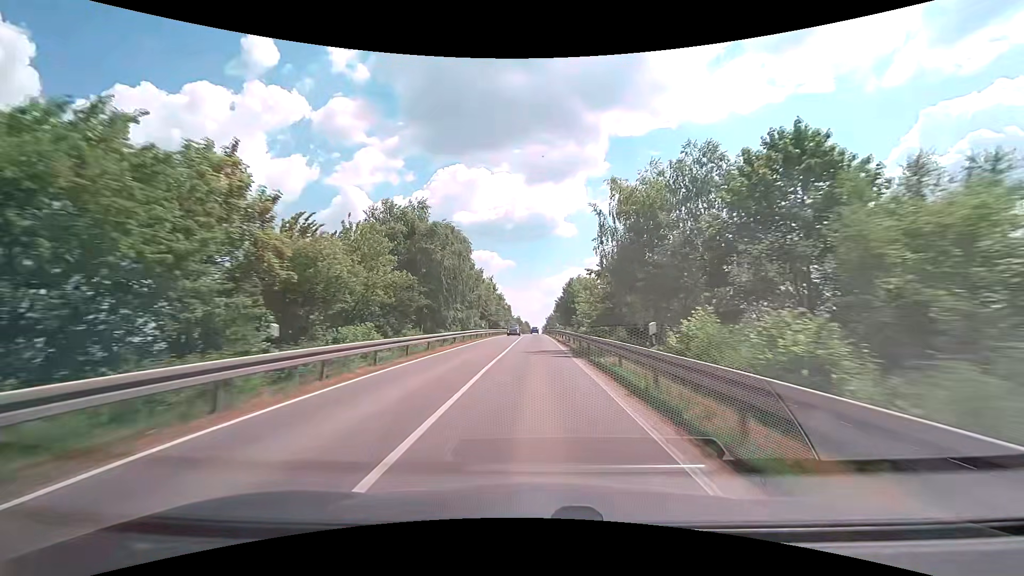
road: secondary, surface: asphalt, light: Day
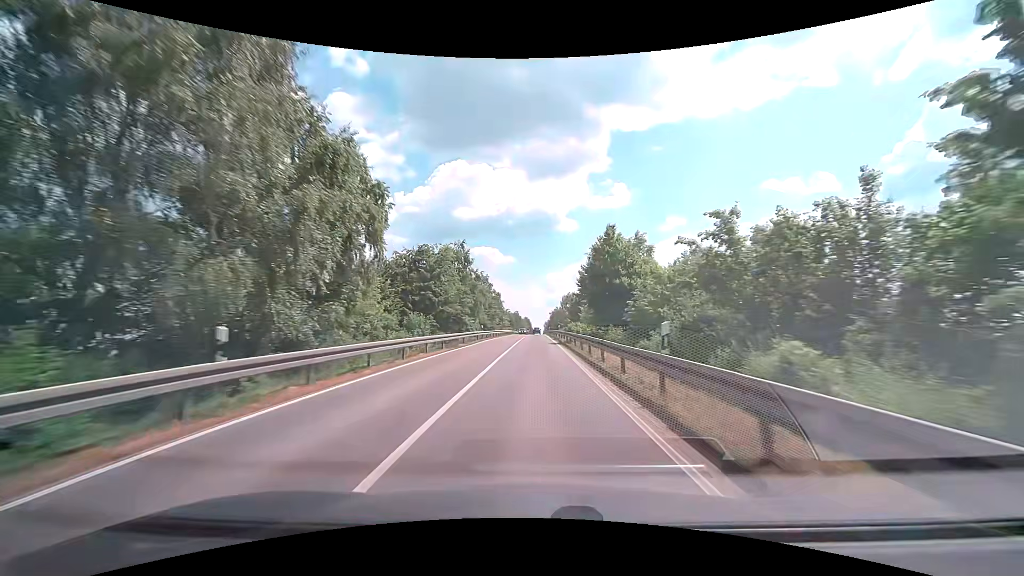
(+0.1, +40.8) m; 0°
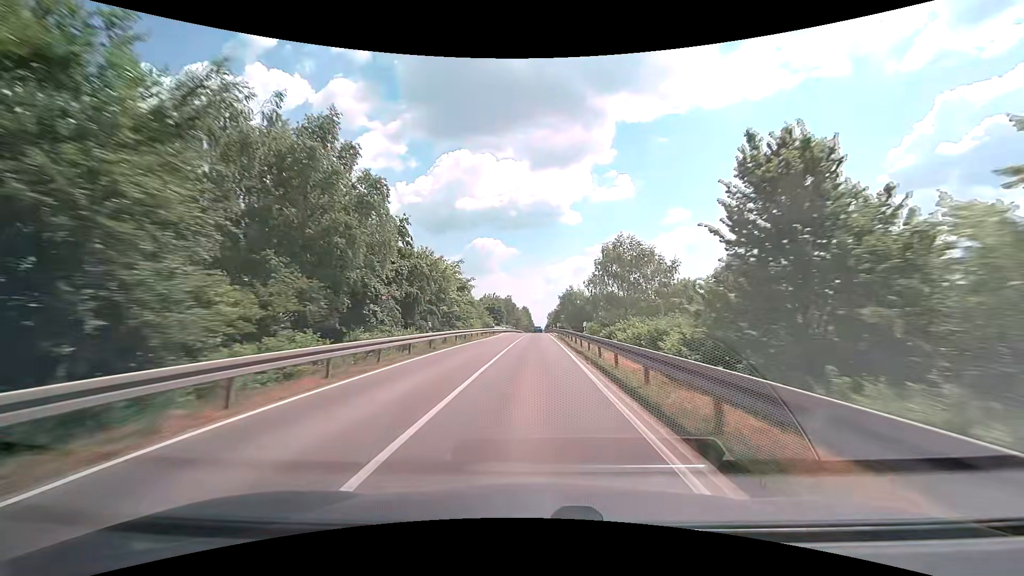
(+0.5, +67.0) m; 0°
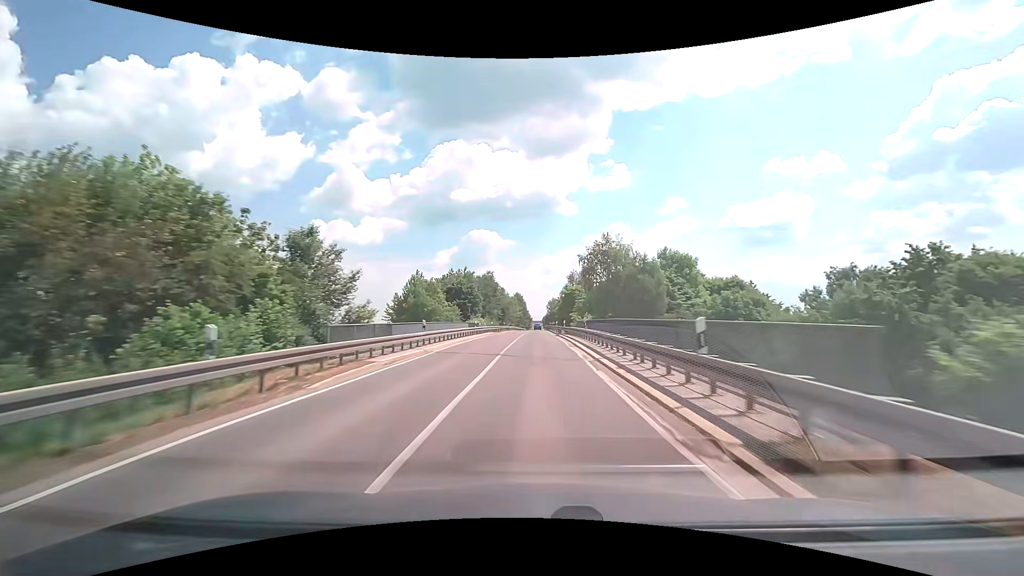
(+0.2, +52.9) m; +1°
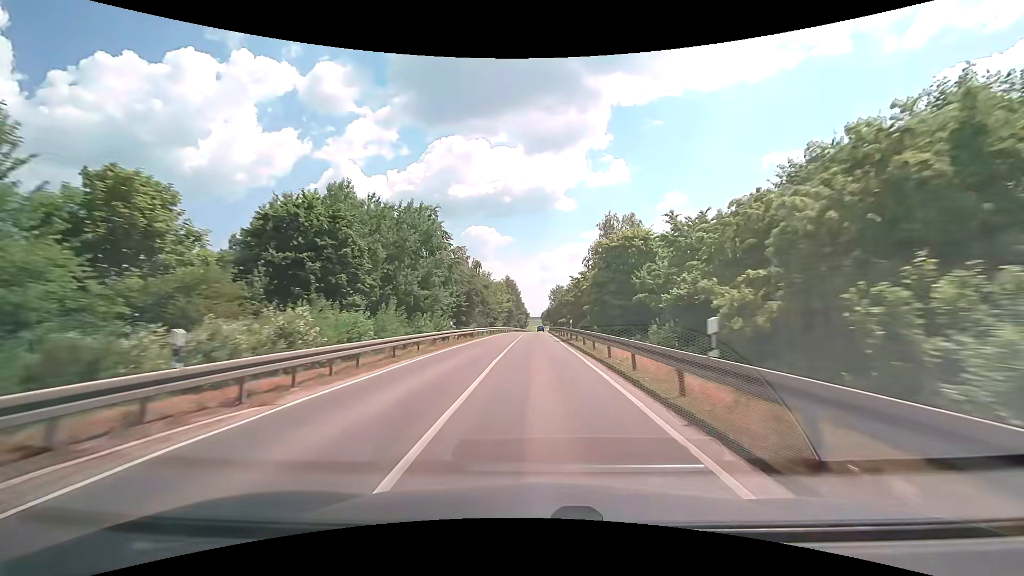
(-0.4, +52.7) m; 0°
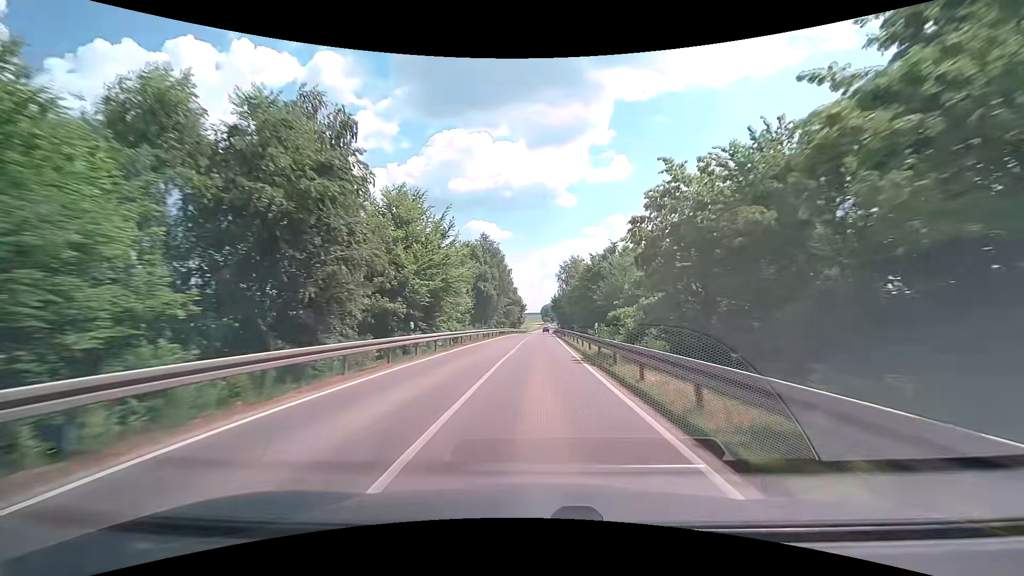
(-0.2, +53.8) m; 0°
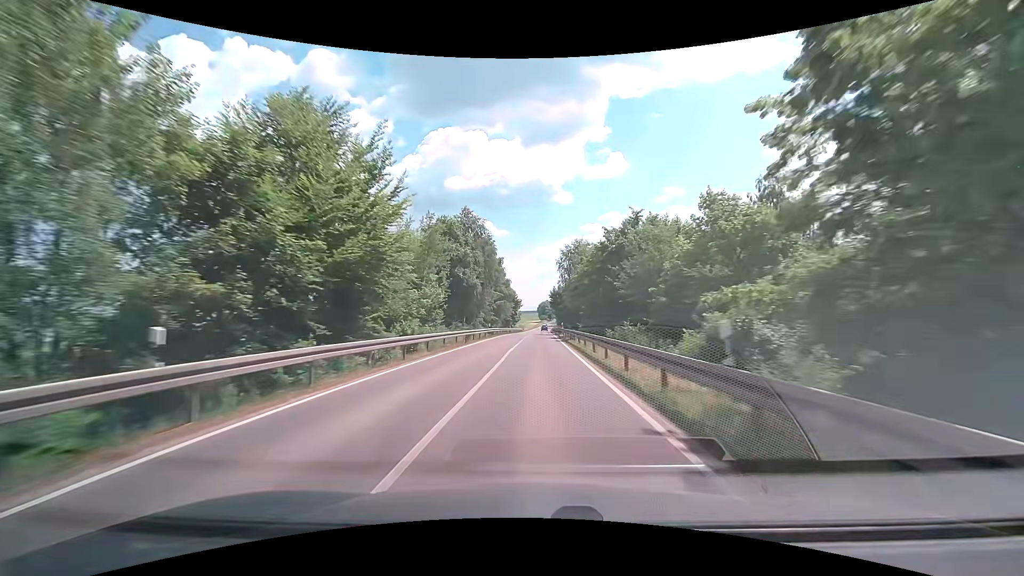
(+0.1, +14.1) m; +1°
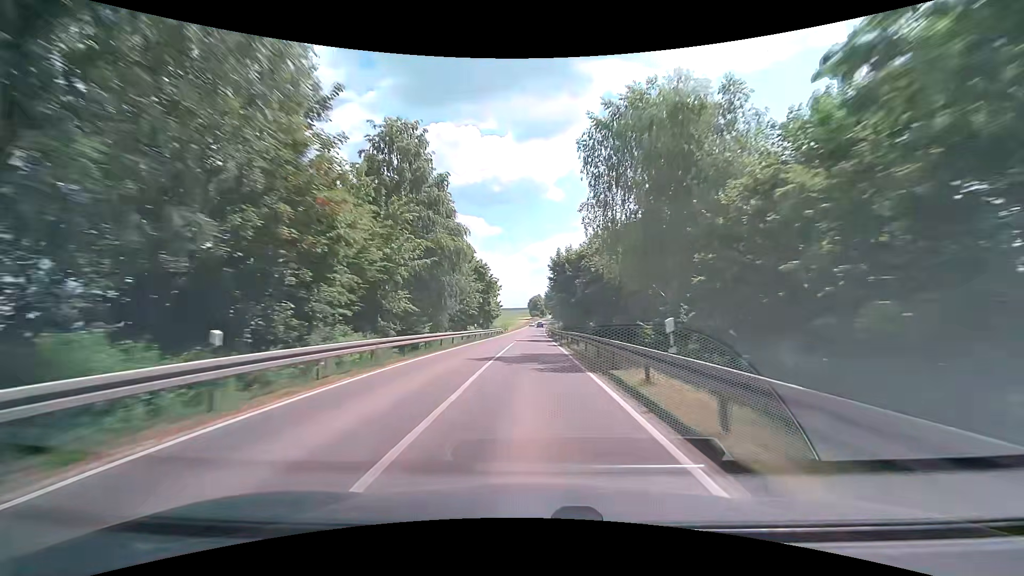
(+0.4, +43.7) m; +1°
(0, +10) (0, +20) (0, +30) (0, +40) (0, +50) (0, +60) (0, +70) (0, +80) (0, +90) (0, +100) m
